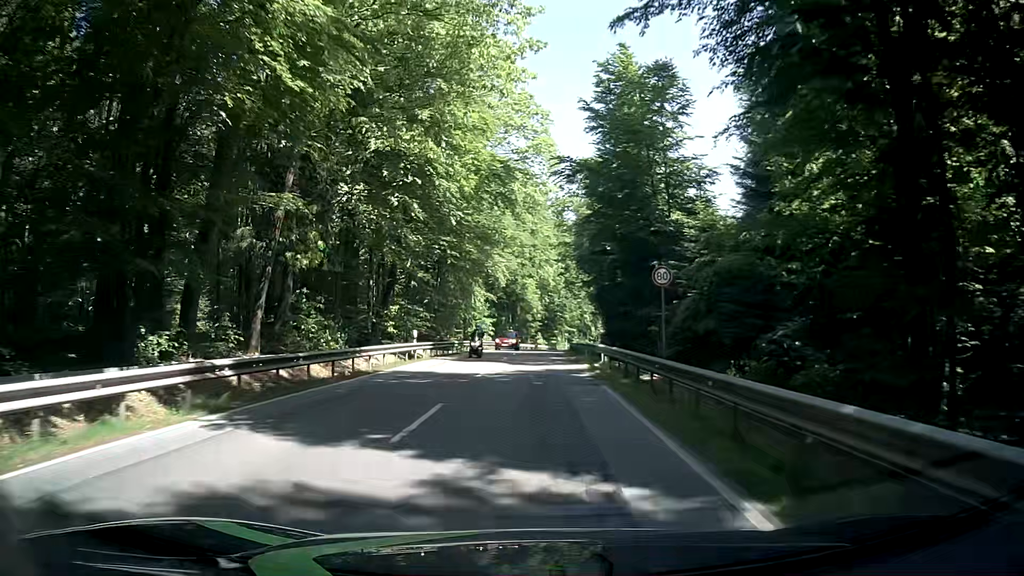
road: secondary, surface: asphalt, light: Day
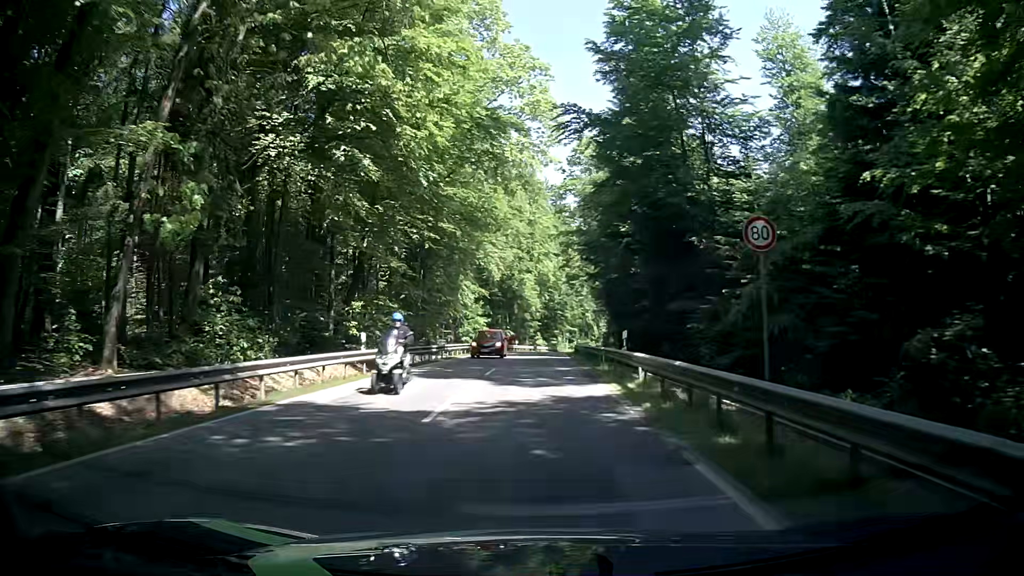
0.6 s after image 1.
(0.0, +9.2) m; 0°
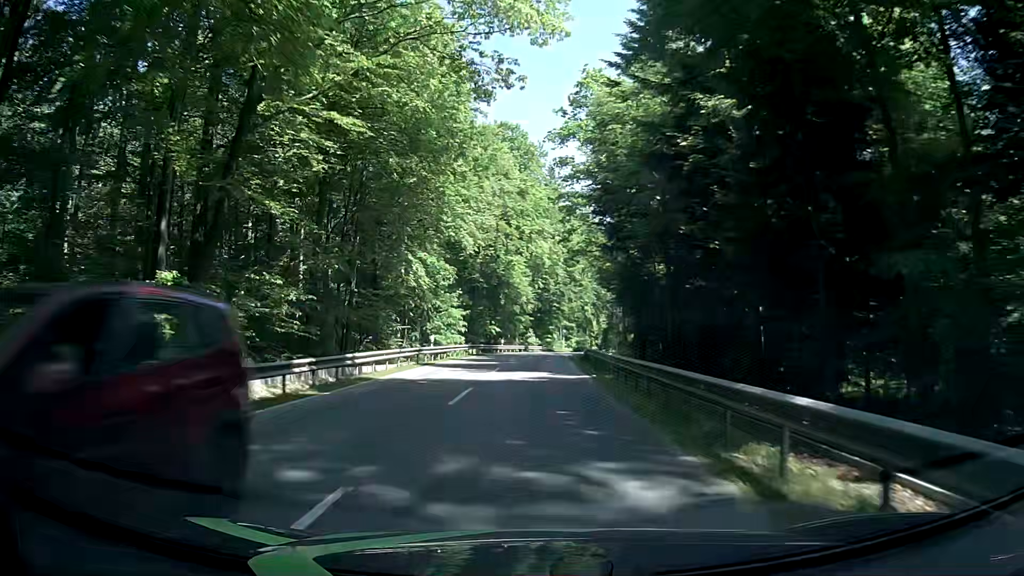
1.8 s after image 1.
(+0.2, +18.9) m; +1°
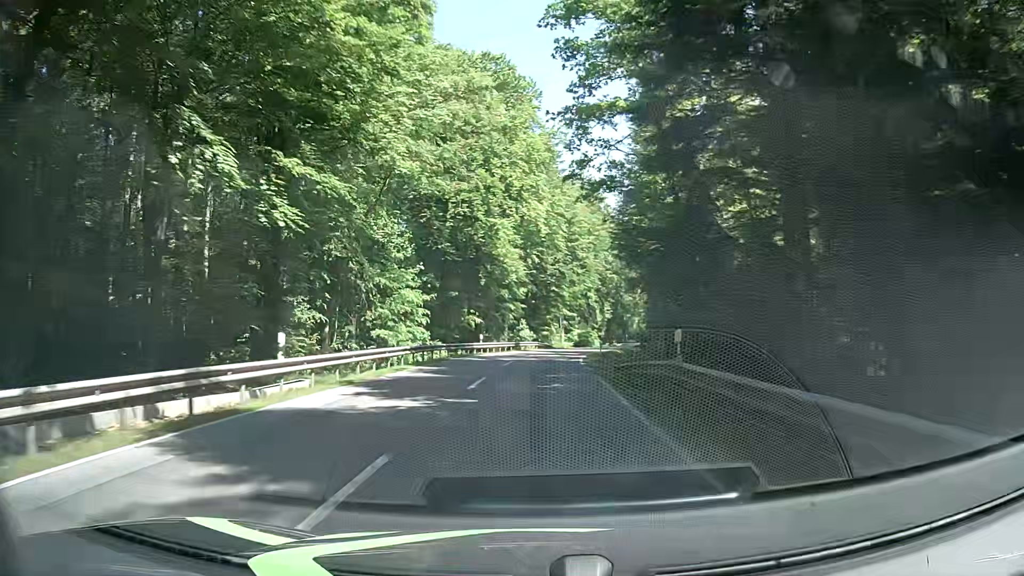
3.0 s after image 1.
(0.0, +20.7) m; +1°
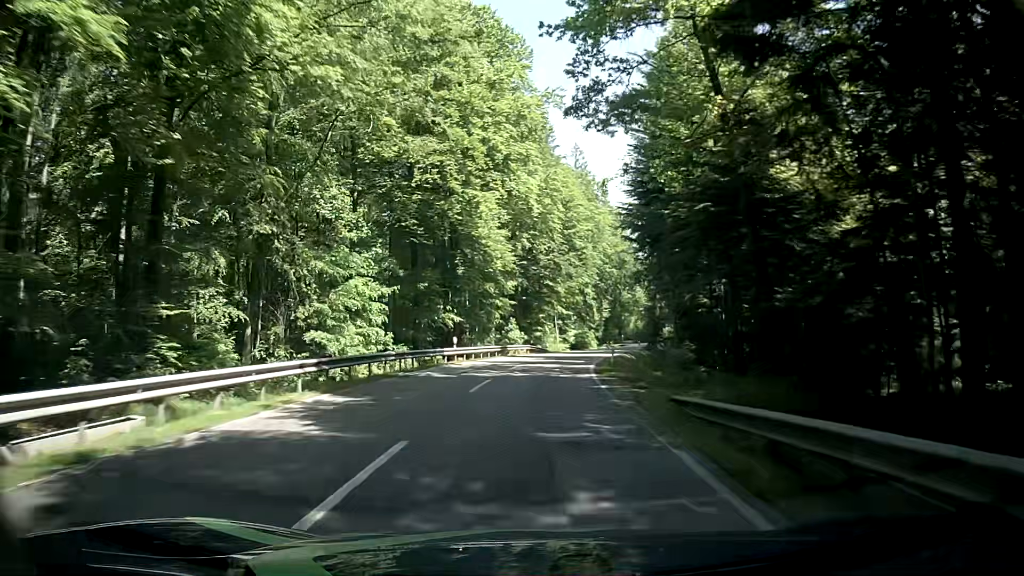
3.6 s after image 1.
(+0.1, +11.0) m; 0°
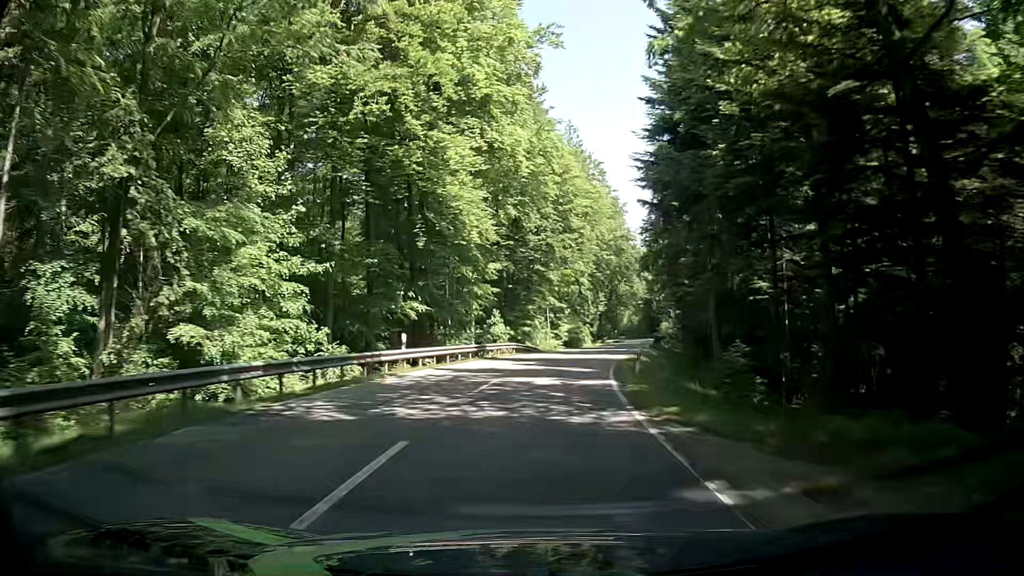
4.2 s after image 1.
(0.0, +11.3) m; 0°
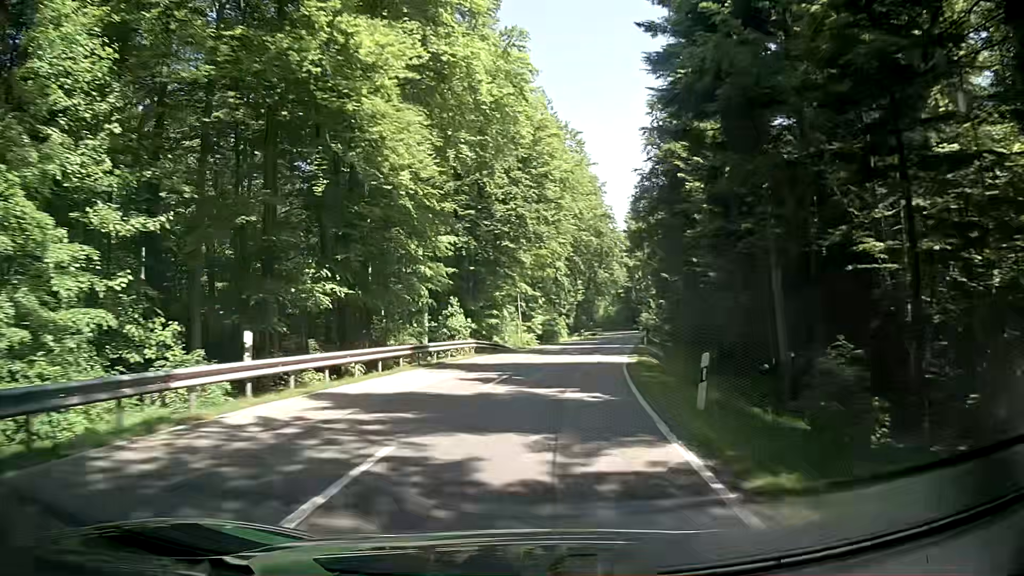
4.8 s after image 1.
(+0.3, +11.5) m; +3°
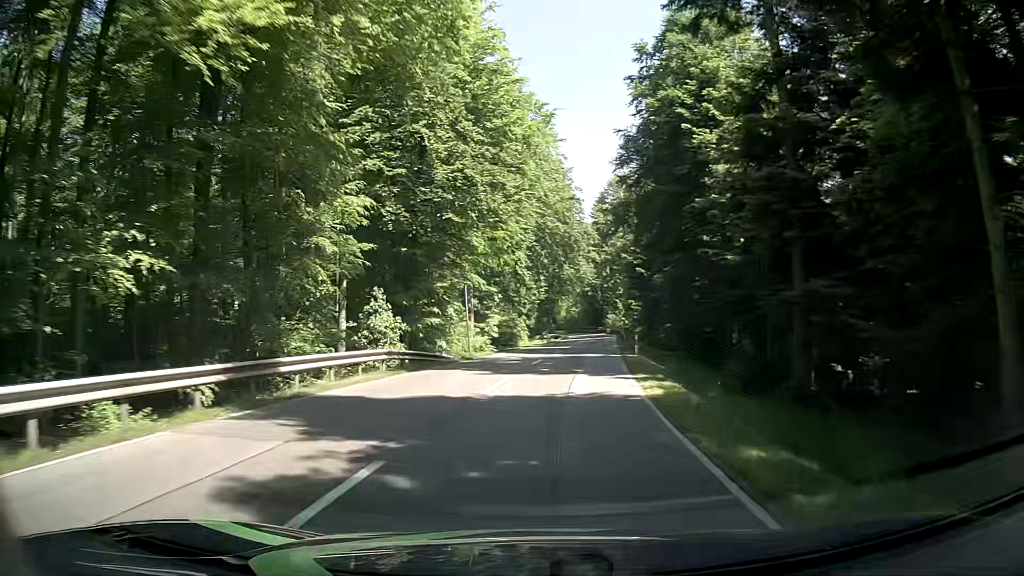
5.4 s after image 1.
(+0.2, +11.8) m; +3°
